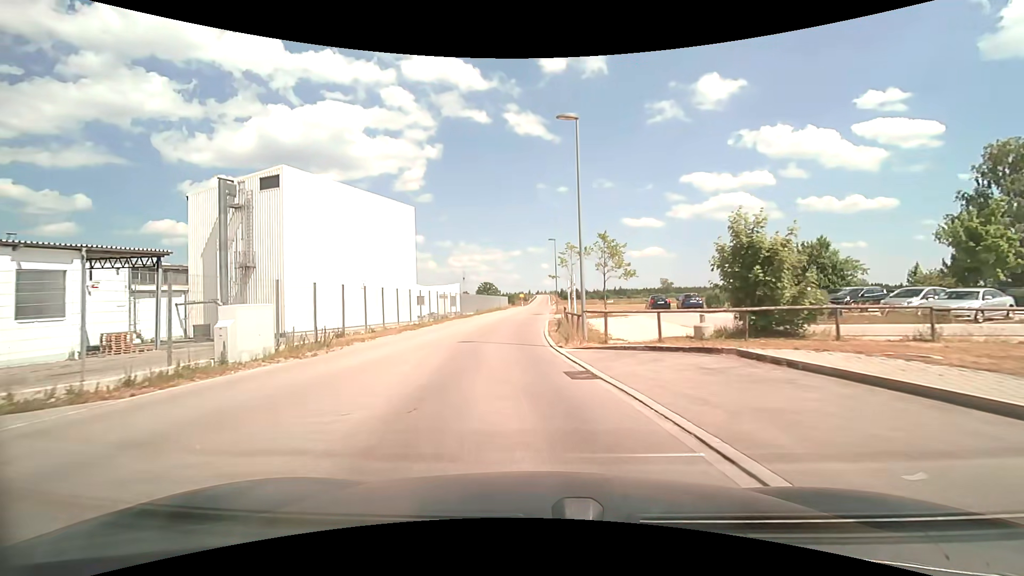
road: unclassified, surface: asphalt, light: Day
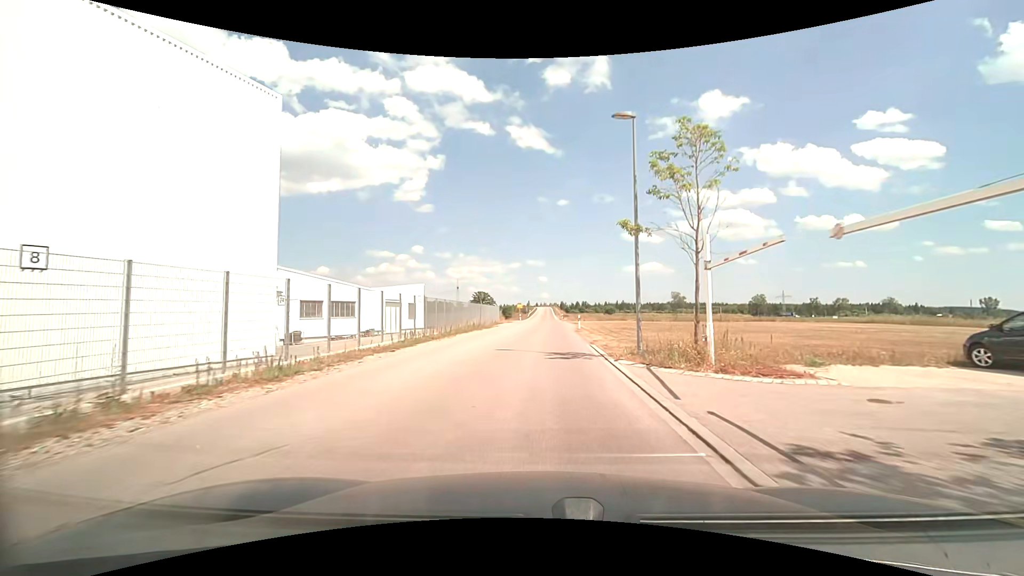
(-1.0, +33.3) m; +1°
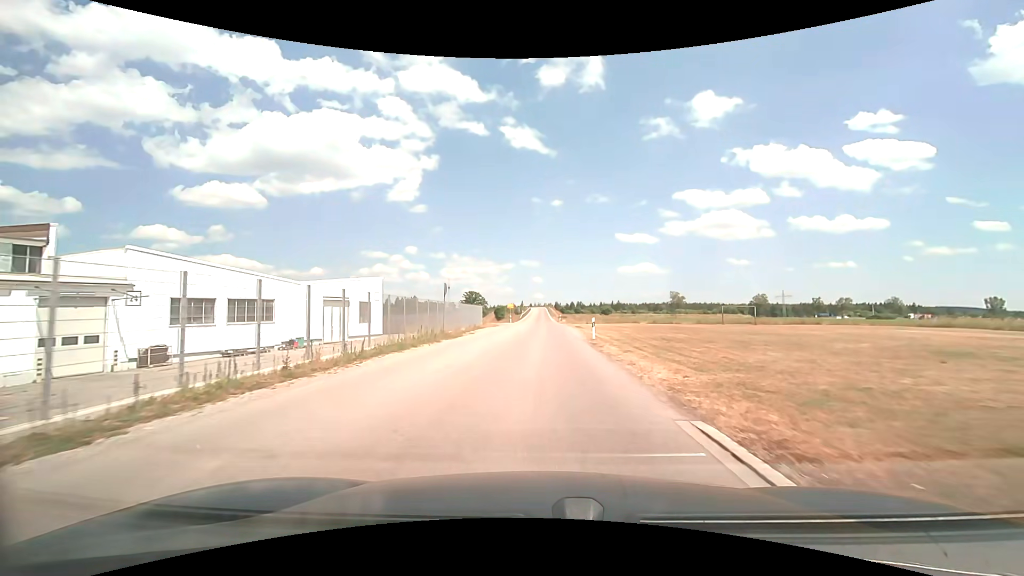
(+0.1, +13.9) m; 0°
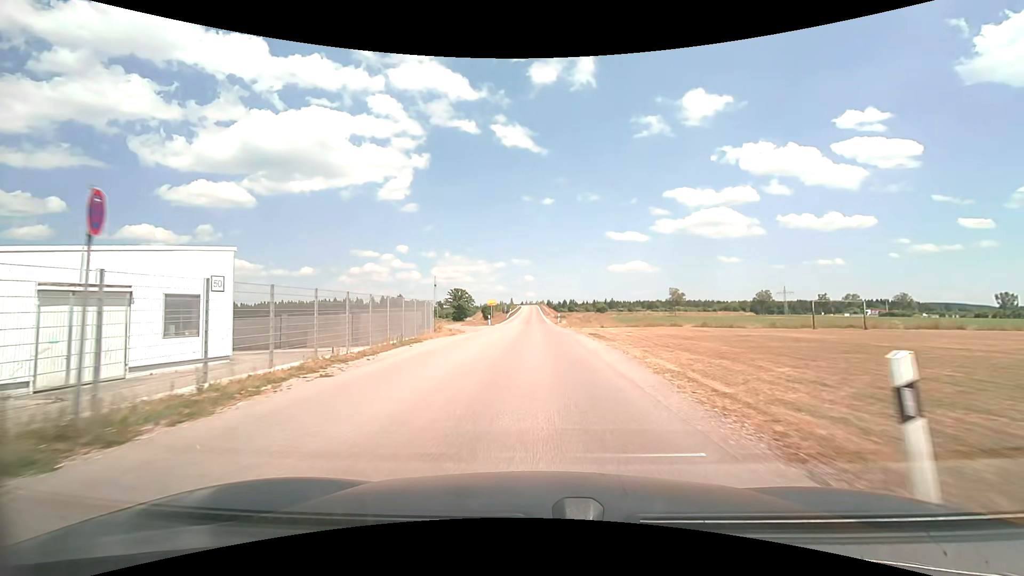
(+0.3, +21.8) m; +1°
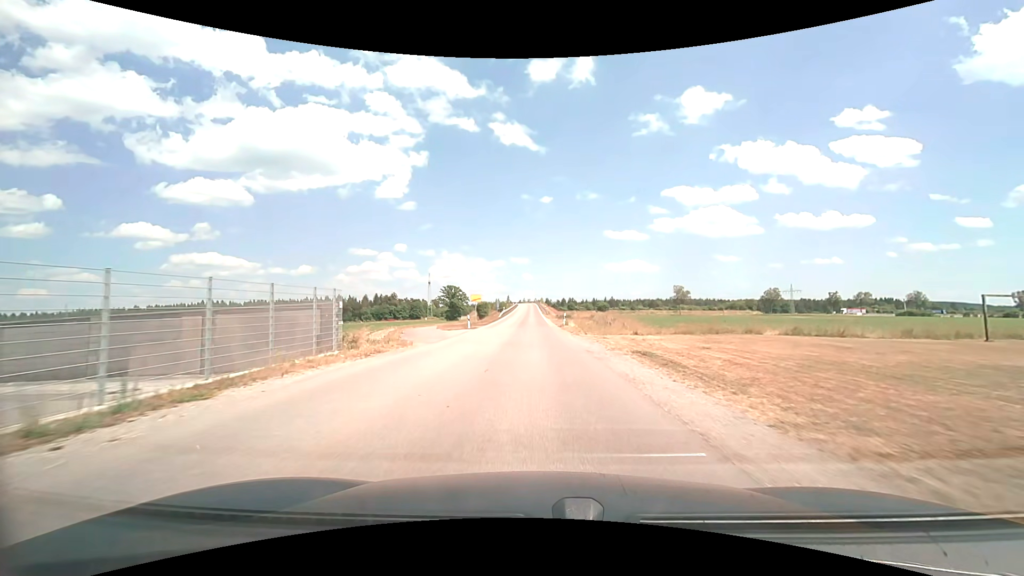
(0.0, +15.0) m; 0°
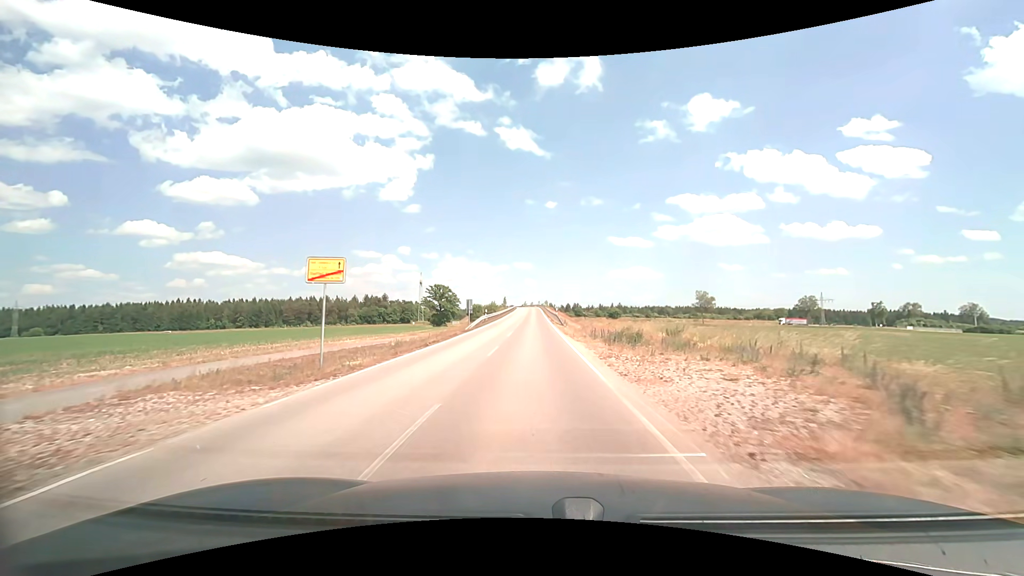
(-0.4, +37.4) m; -1°
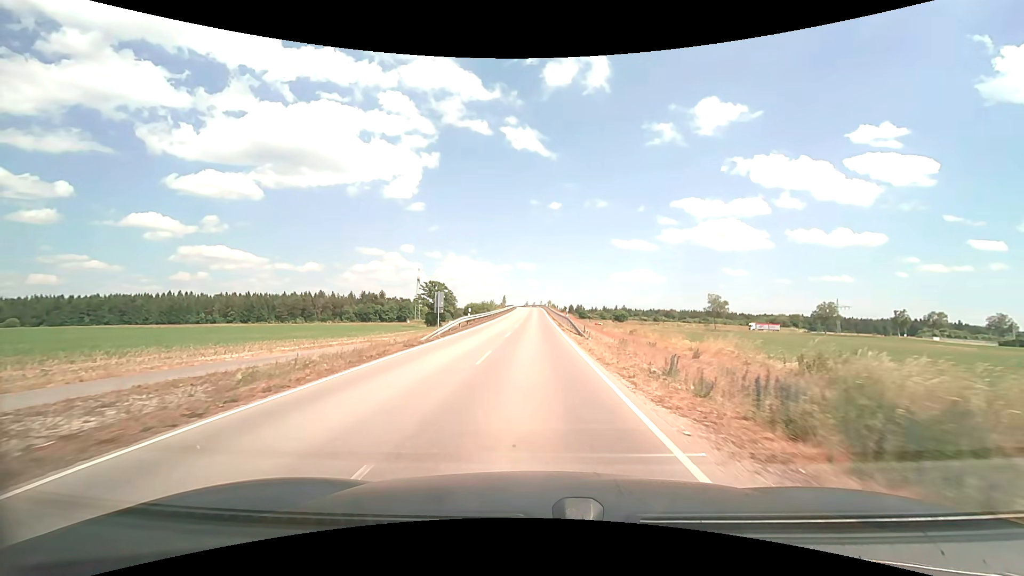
(0.0, +15.0) m; 0°
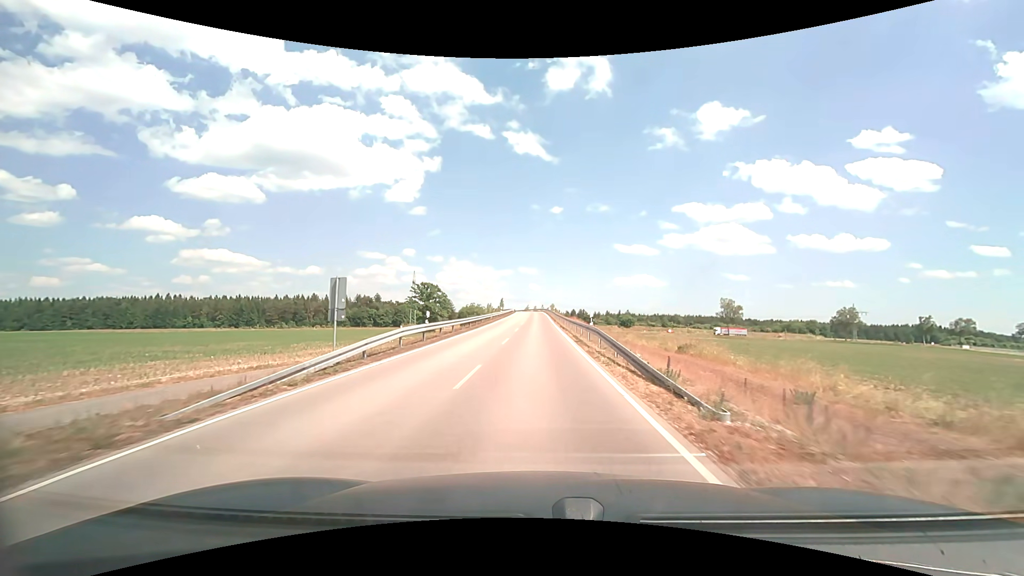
(-0.1, +15.8) m; 0°
(0, +10) (0, +20) (0, +30) (0, +40) (0, +50) (0, +60) (0, +70) (0, +80) (0, +90) (0, +100) m
